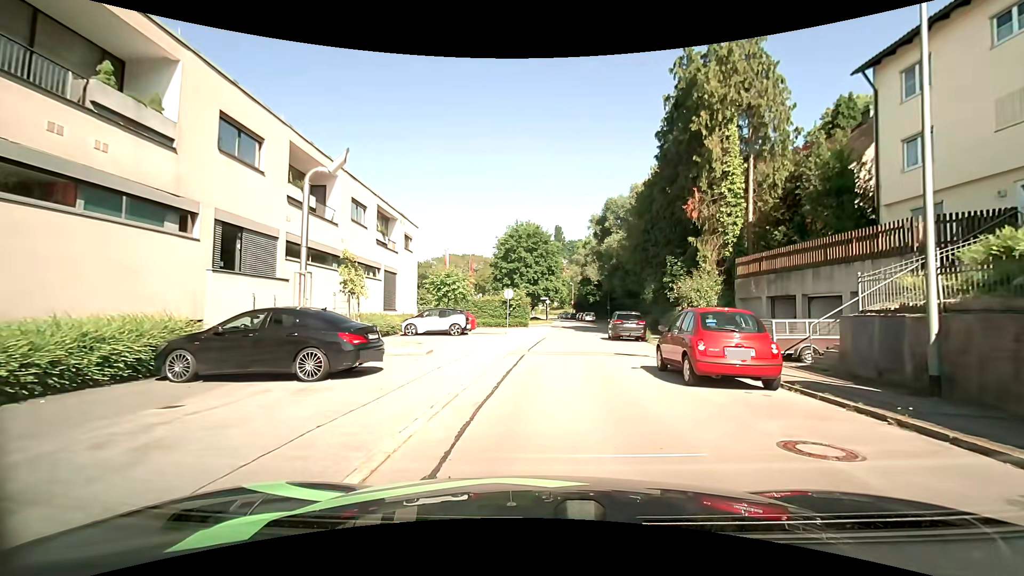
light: Day
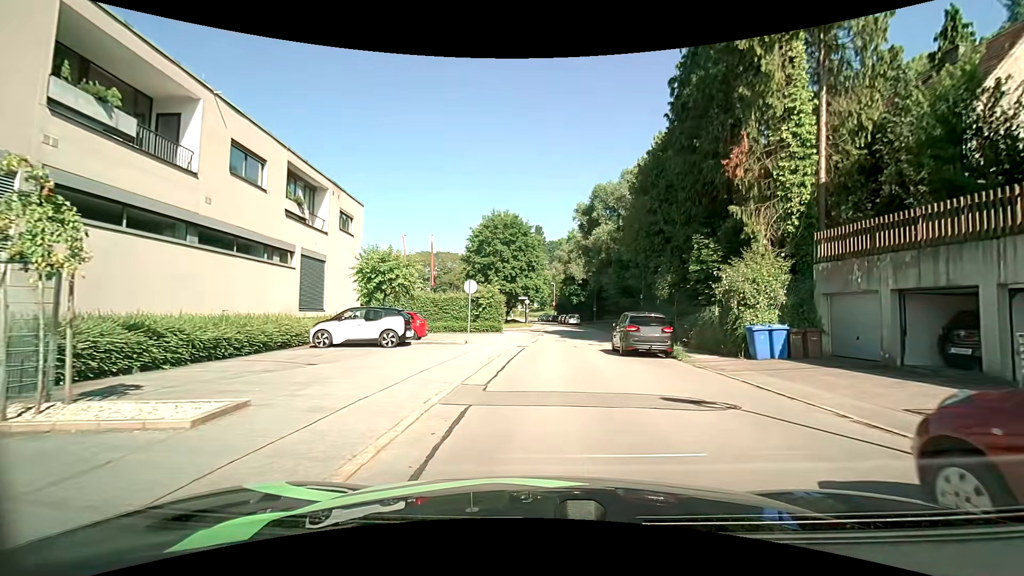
(+0.1, +9.2) m; +1°
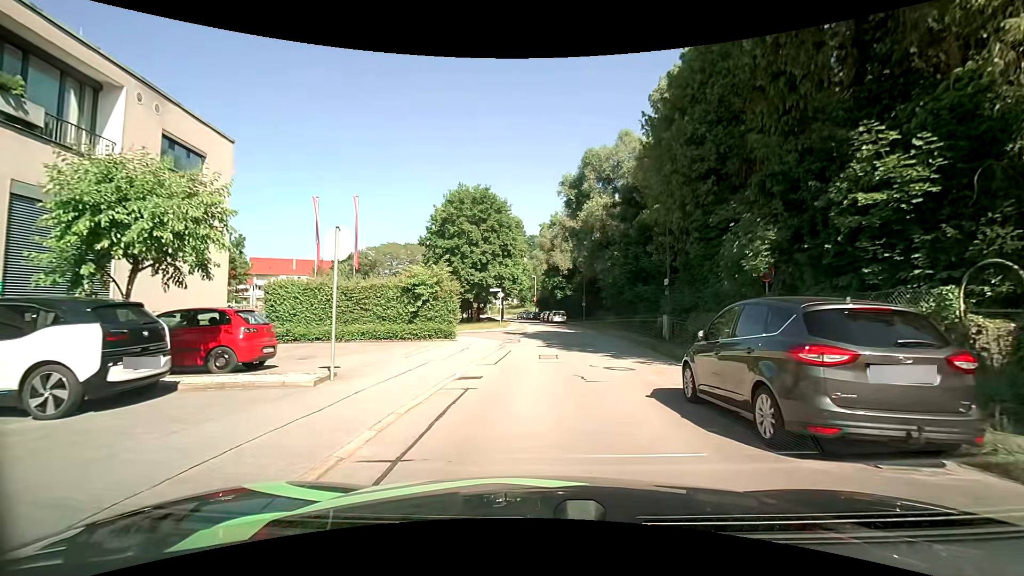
(+0.3, +12.7) m; +2°
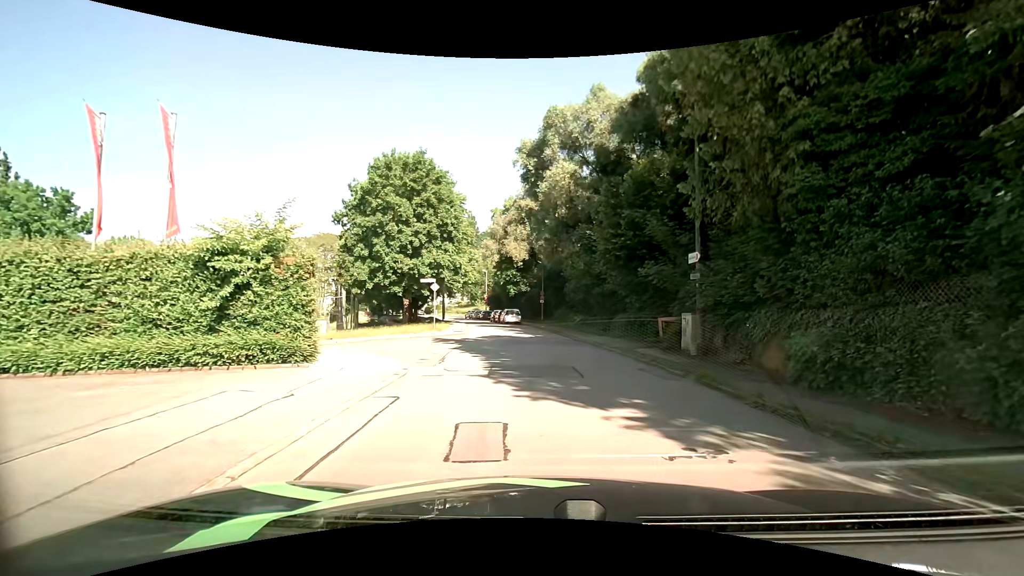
(+0.4, +10.6) m; +3°
(+1, +10) (0, +20) (-9, +24) (-19, +24) (-29, +24) (-39, +23) (-49, +22) (-59, +22) (-69, +21) (-79, +20) m
